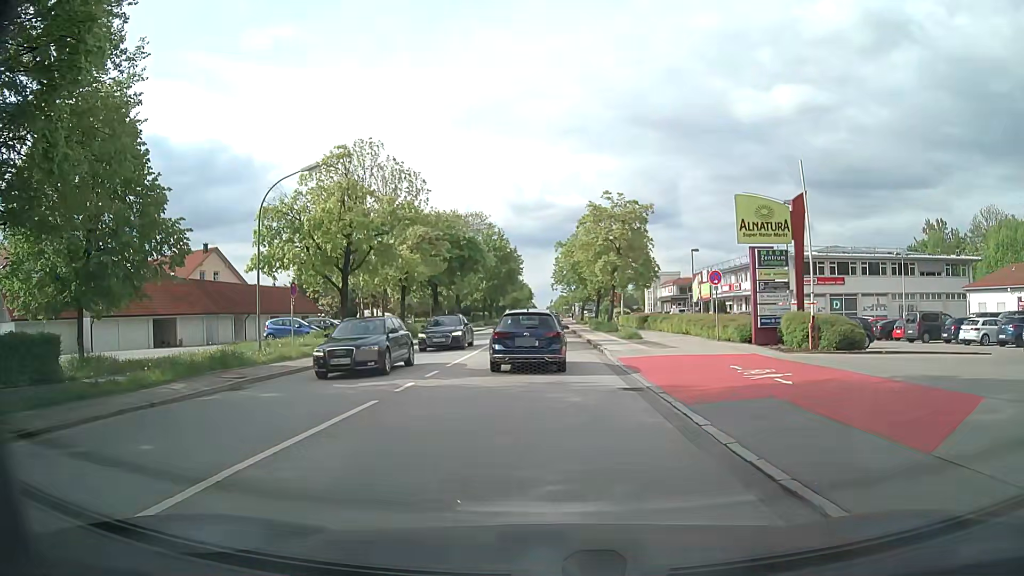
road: secondary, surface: asphalt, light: Day
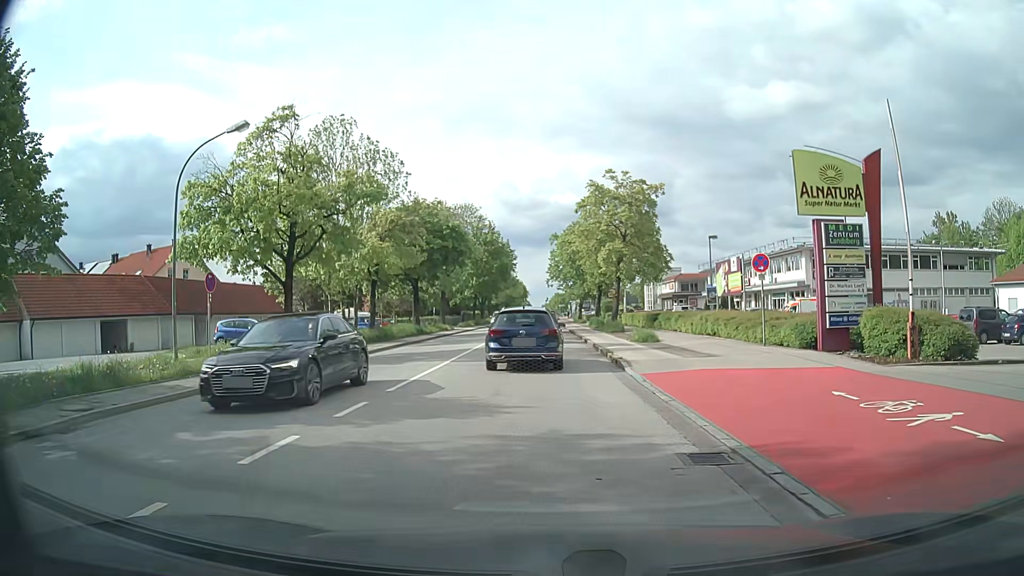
(+0.1, +6.3) m; +1°
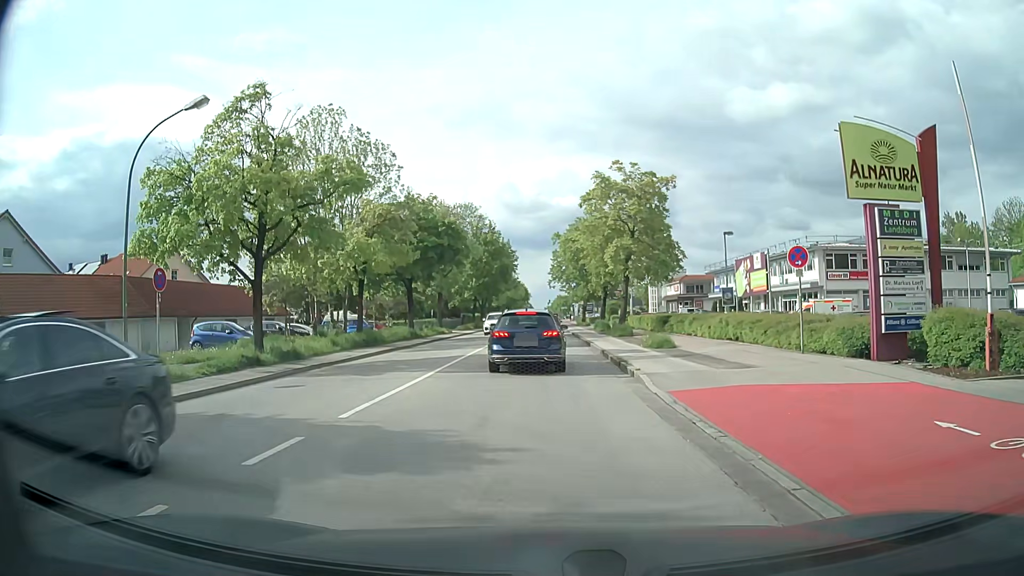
(0.0, +3.0) m; 0°
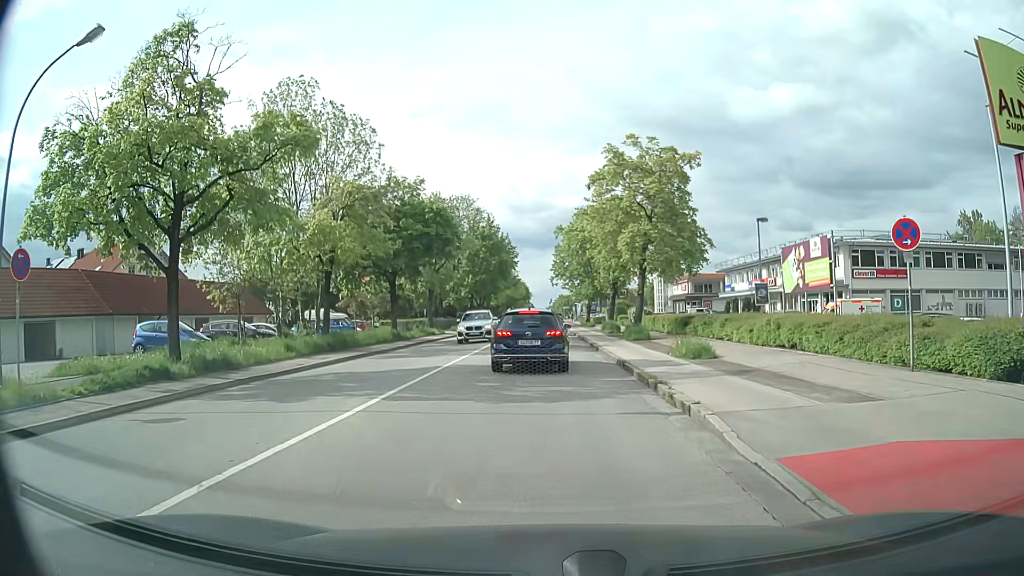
(0.0, +5.6) m; 0°
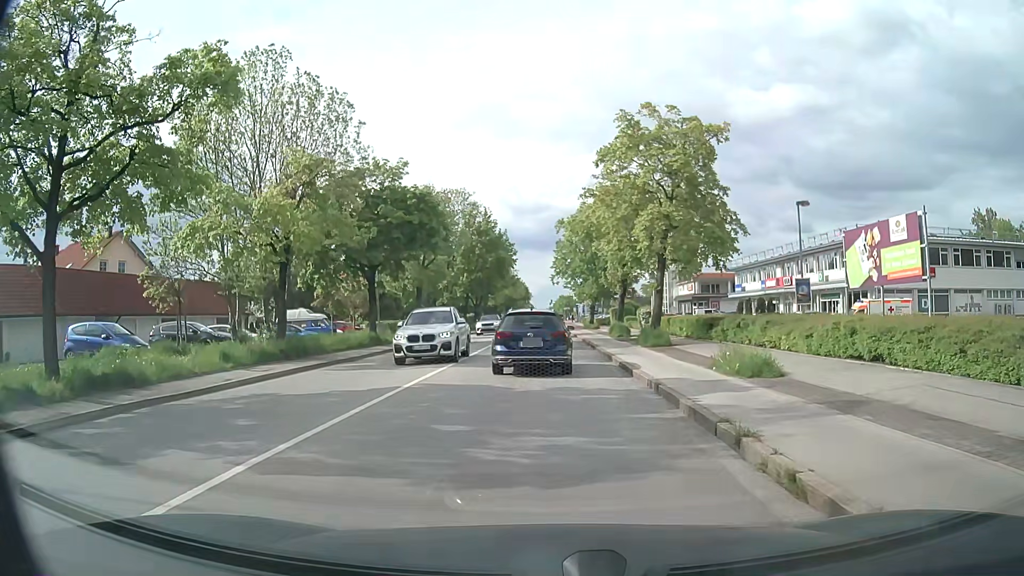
(0.0, +5.1) m; 0°
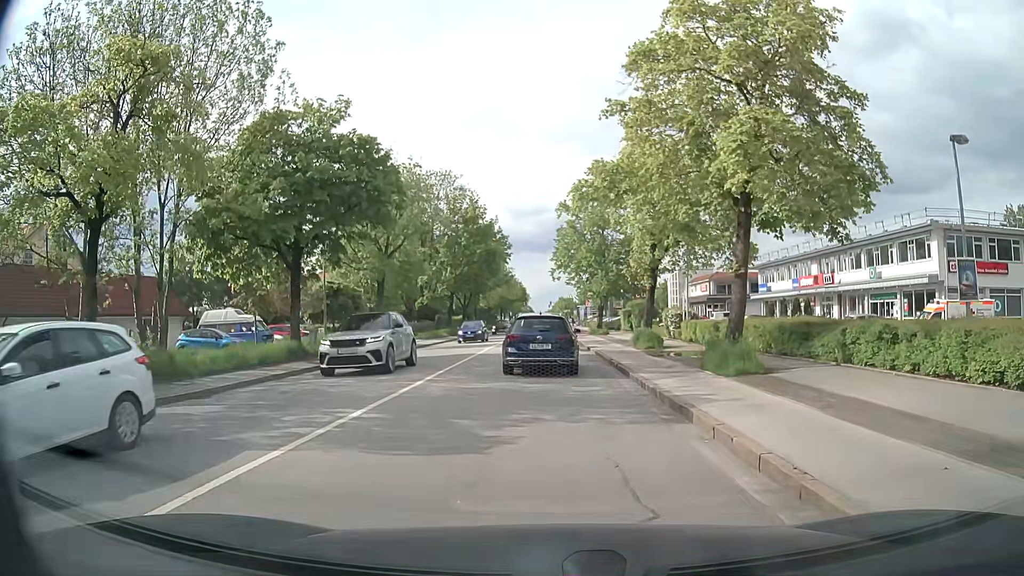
(-0.1, +11.1) m; 0°
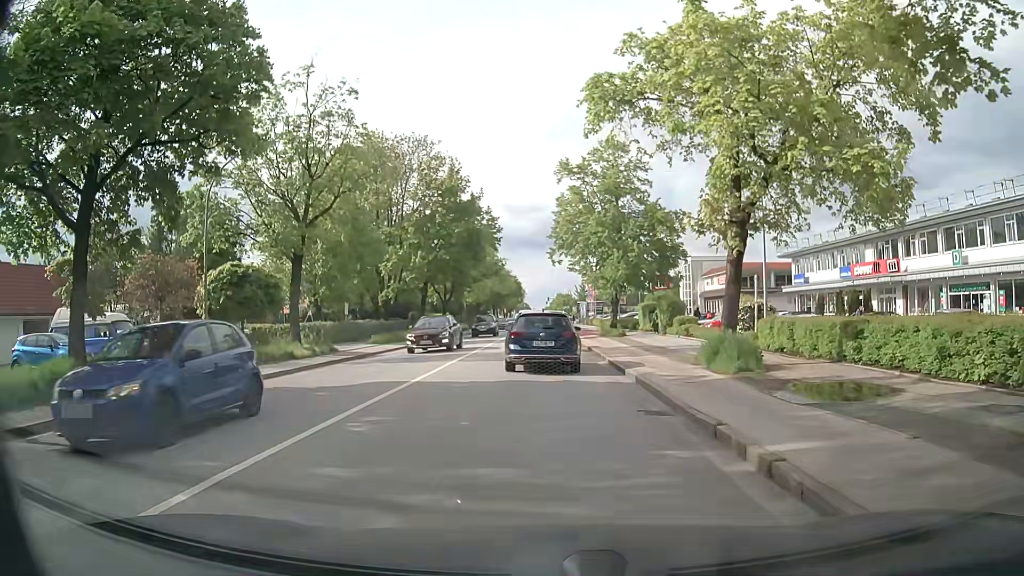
(0.0, +13.0) m; +1°
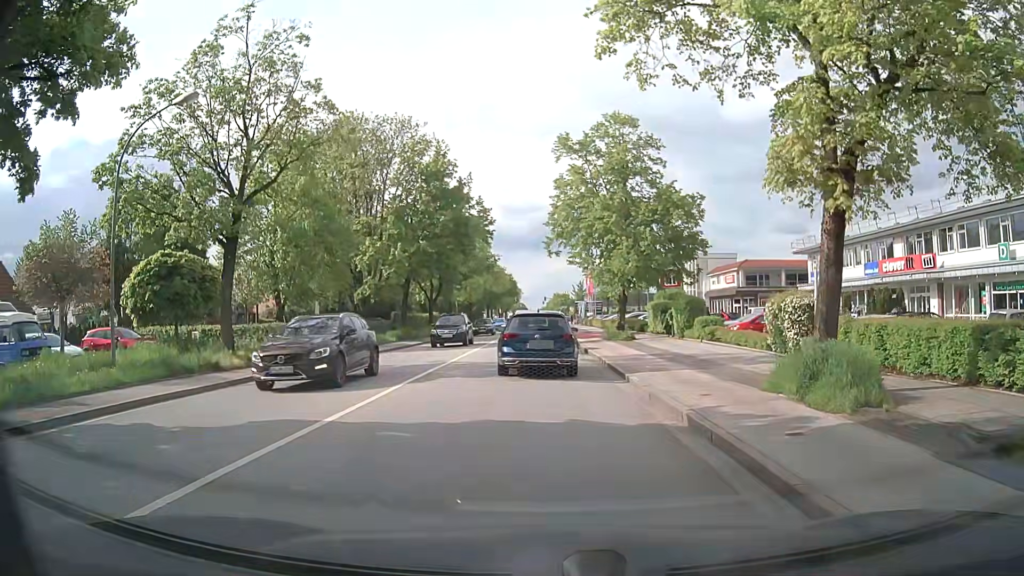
(0.0, +5.5) m; 0°
